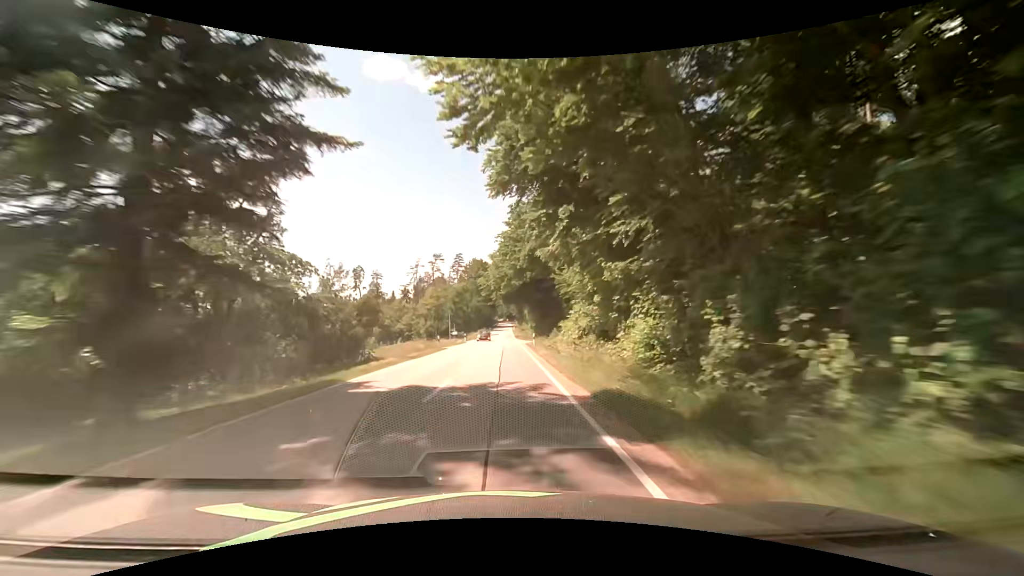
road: secondary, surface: asphalt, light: Day
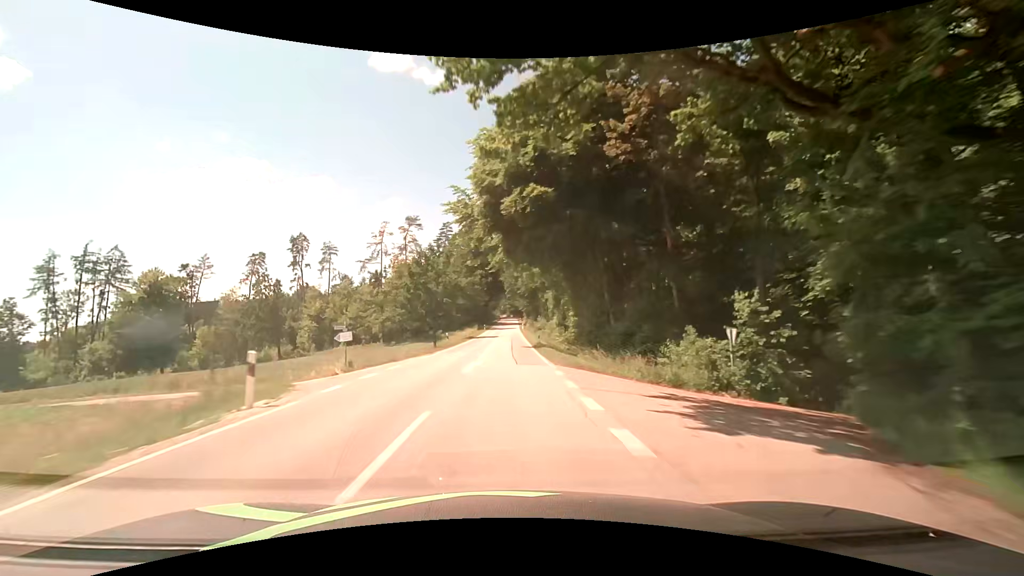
(-0.4, +52.8) m; 0°
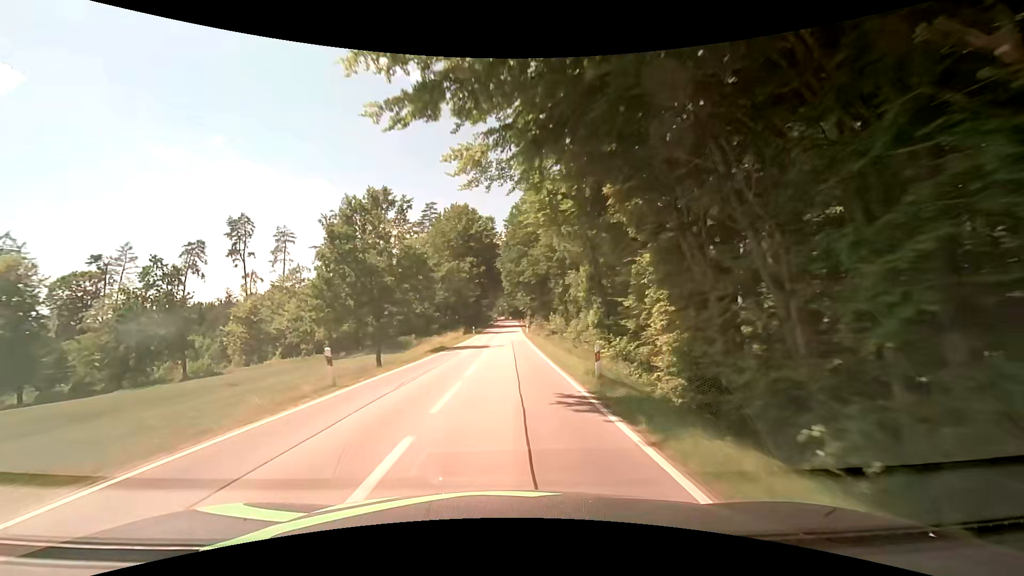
(-0.3, +25.6) m; -1°
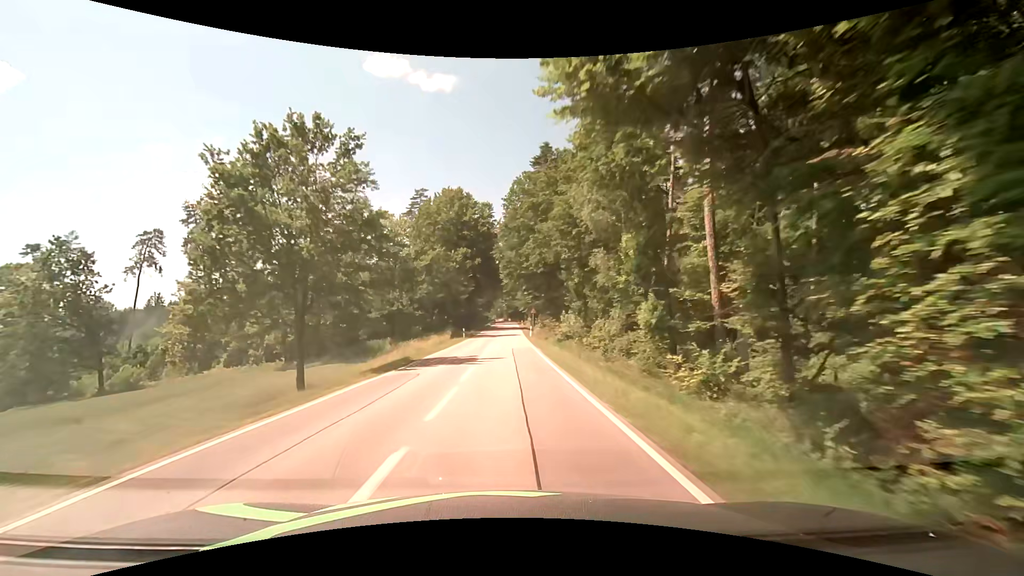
(+0.1, +12.6) m; +1°
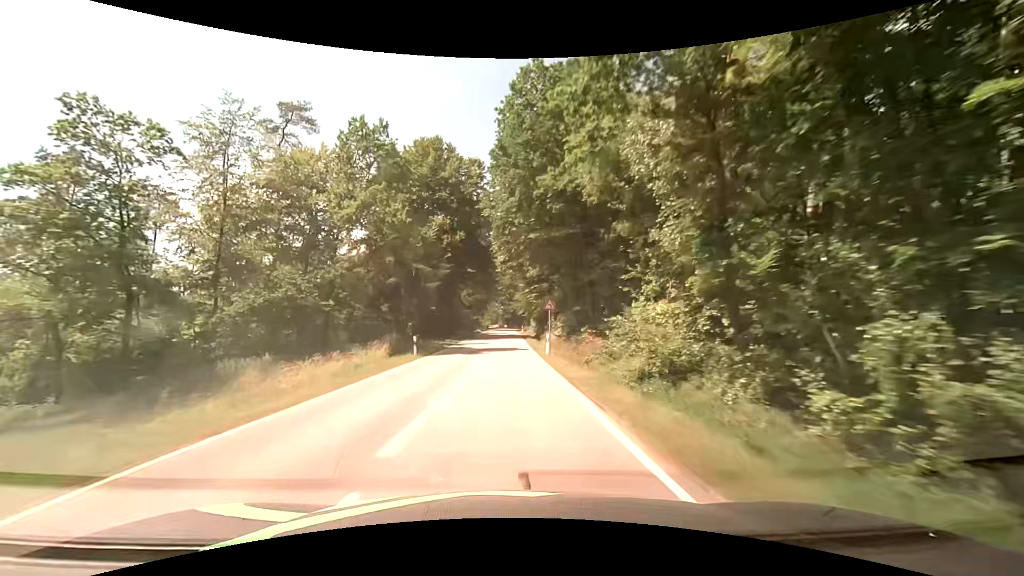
(+0.1, +25.0) m; +1°
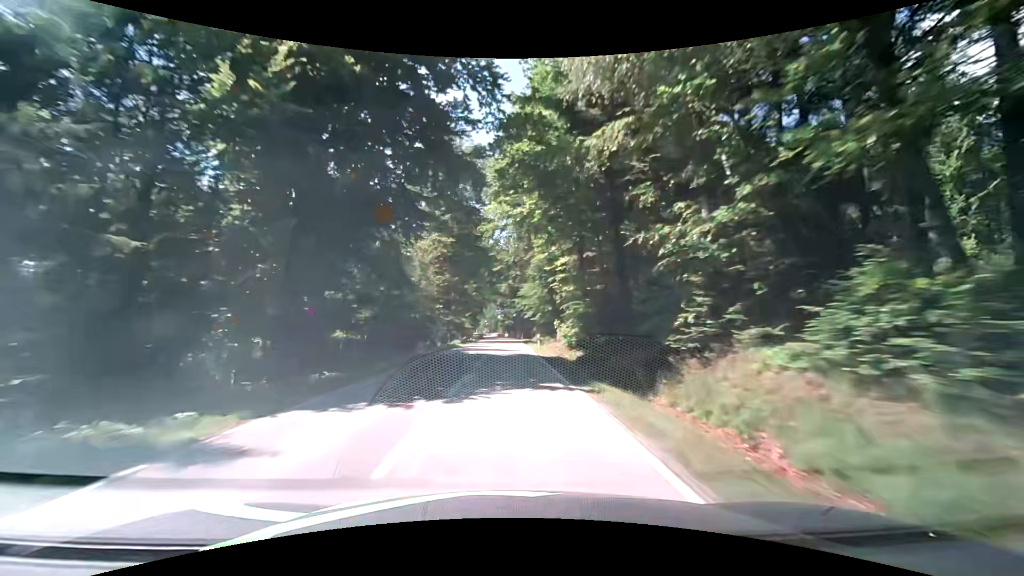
(-0.4, +37.1) m; -1°
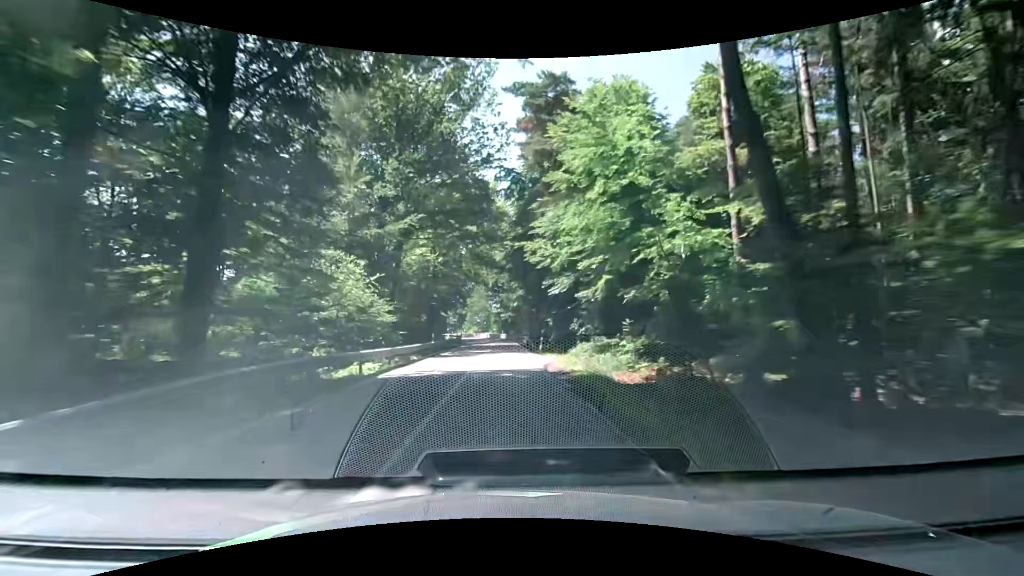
(-0.2, +48.1) m; +1°
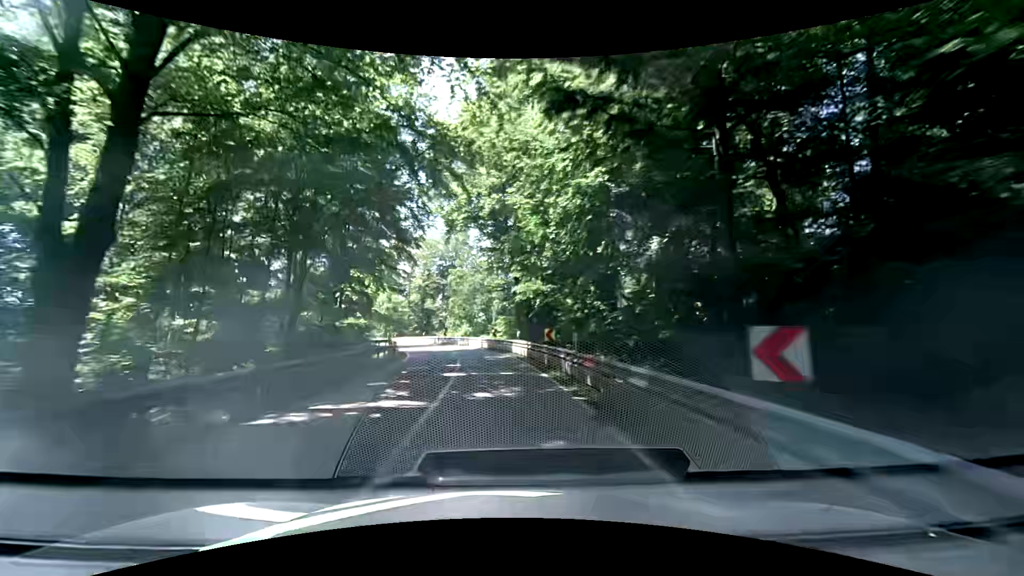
(-0.7, +50.1) m; -2°
(0, +10) (-1, +20) (-2, +30) (-4, +40) (-7, +49) (-12, +58) (-17, +67) (-23, +74) (-30, +82) (-36, +89) m
